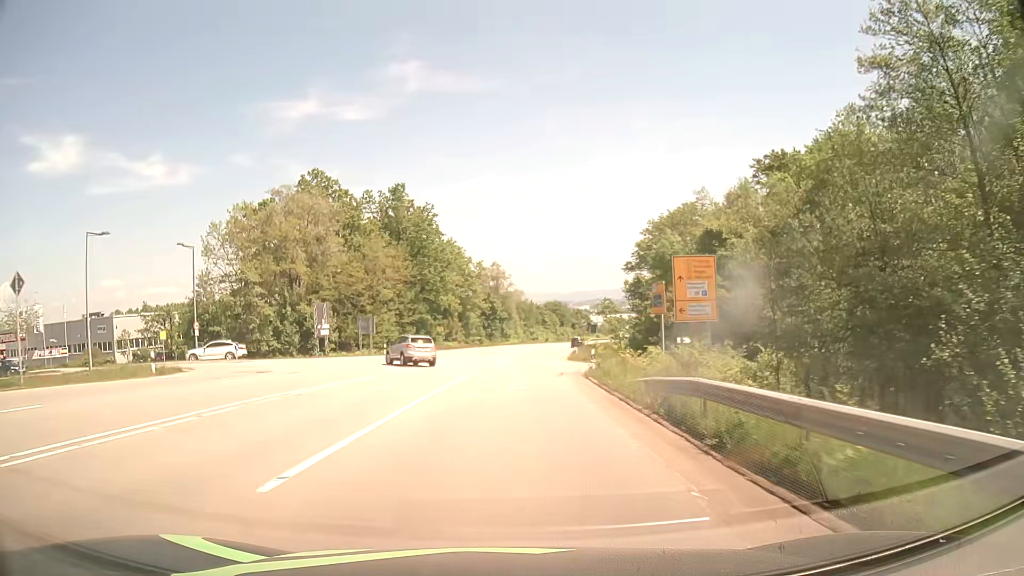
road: secondary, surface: asphalt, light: Day
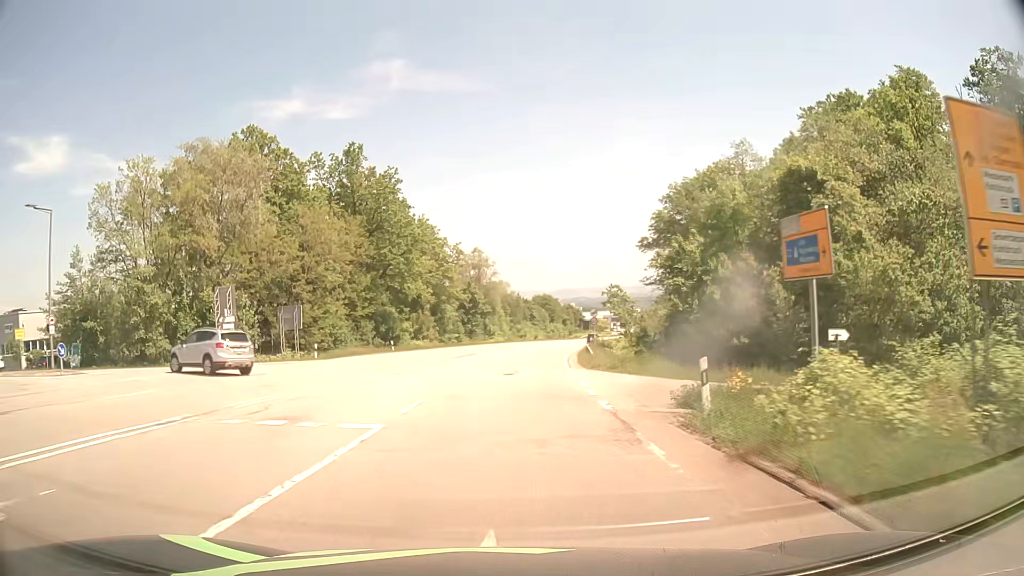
(+0.1, +18.3) m; +1°
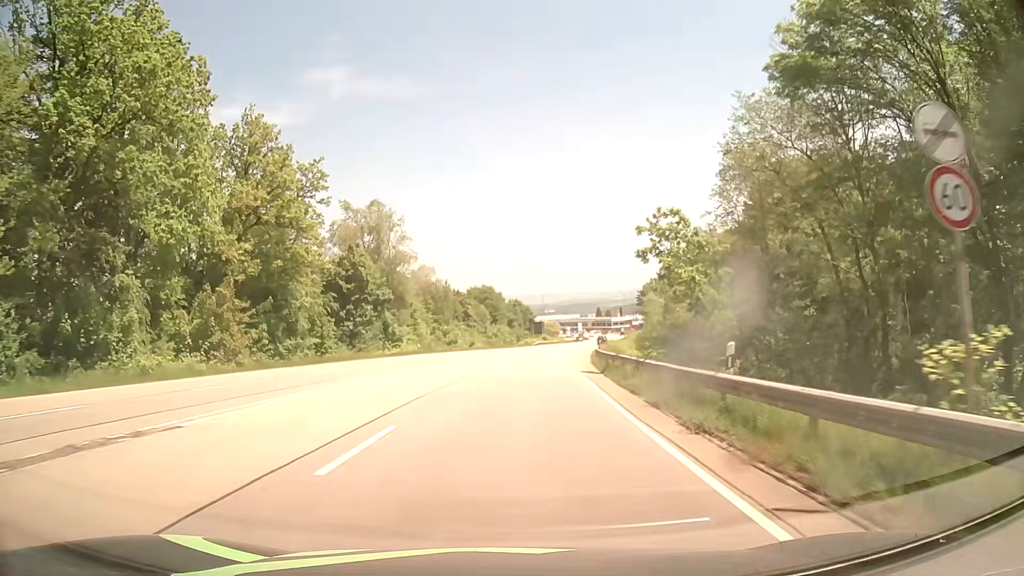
(+2.1, +45.5) m; +5°
(0, +10) (0, +20) (+1, +30) (+2, +40) (+3, +50) (+4, +60) (+6, +70) (+8, +79) (+10, +89) (+12, +99) m
